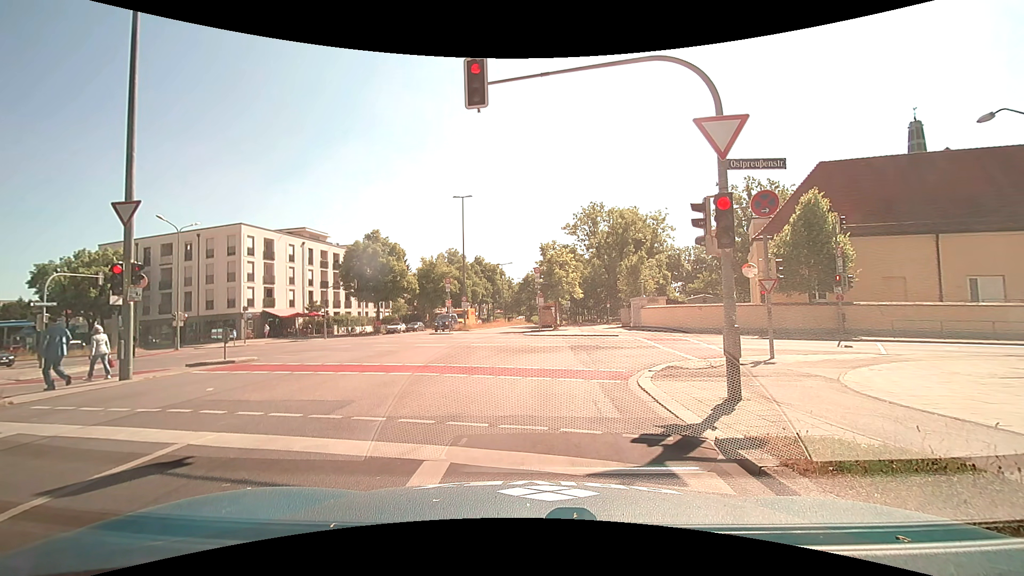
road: secondary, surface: asphalt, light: Day
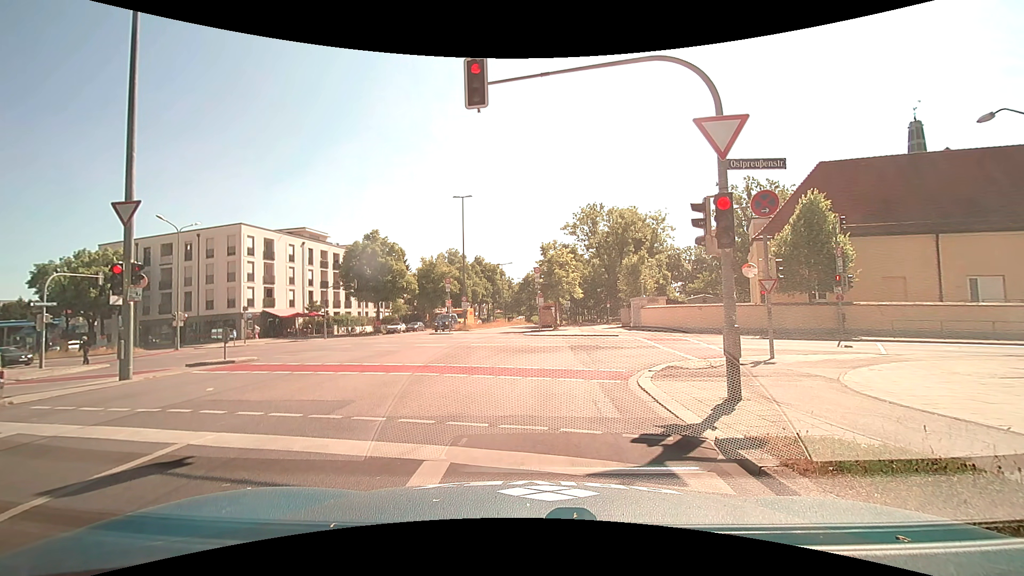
(0.0, 0.0) m; 0°
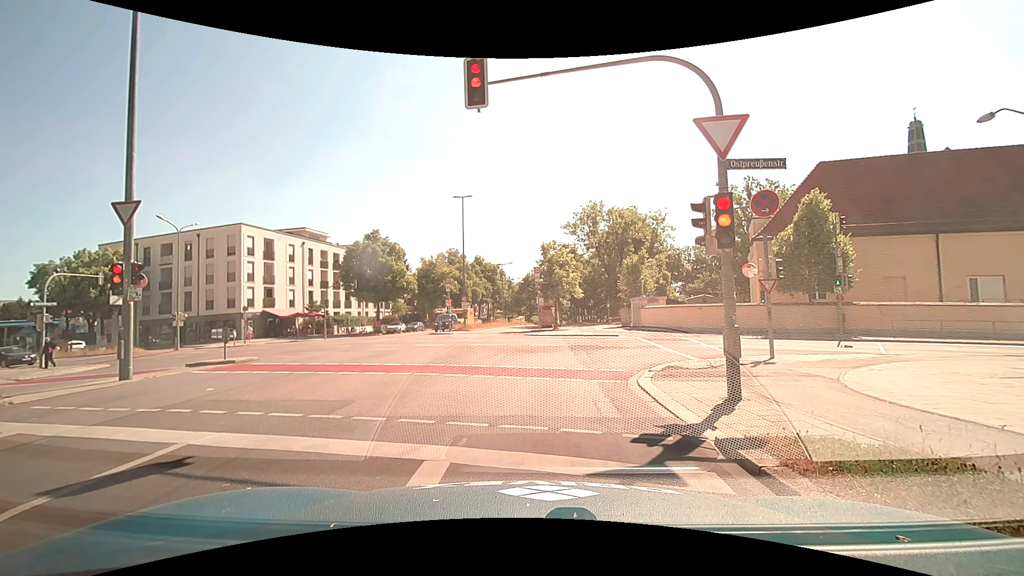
(0.0, 0.0) m; 0°
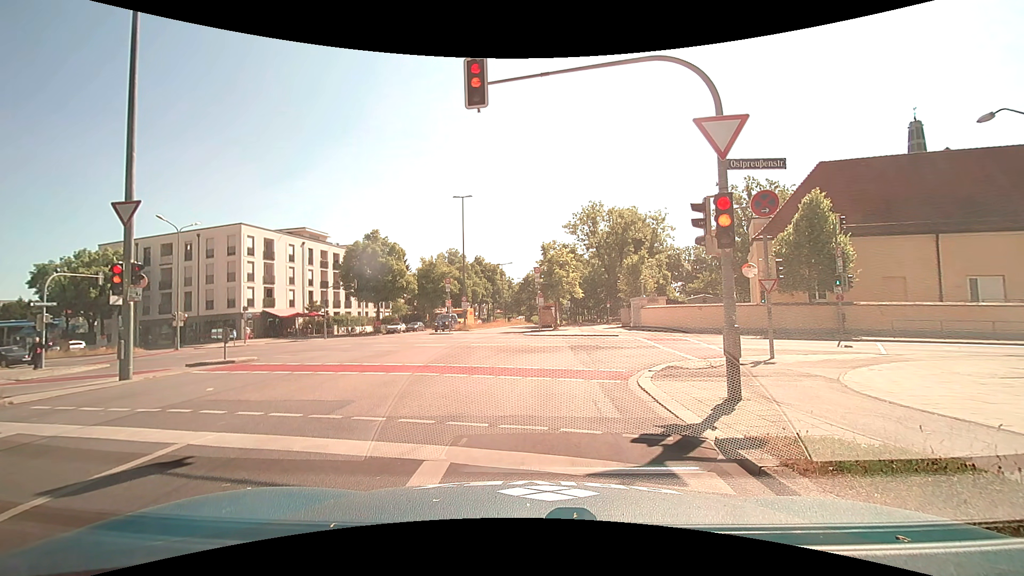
(0.0, 0.0) m; 0°
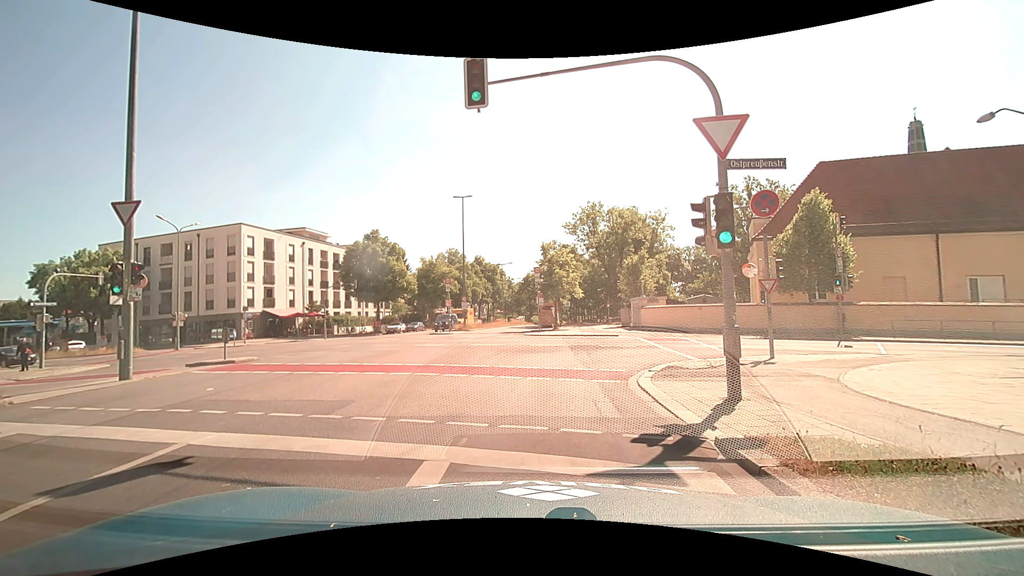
(0.0, 0.0) m; 0°
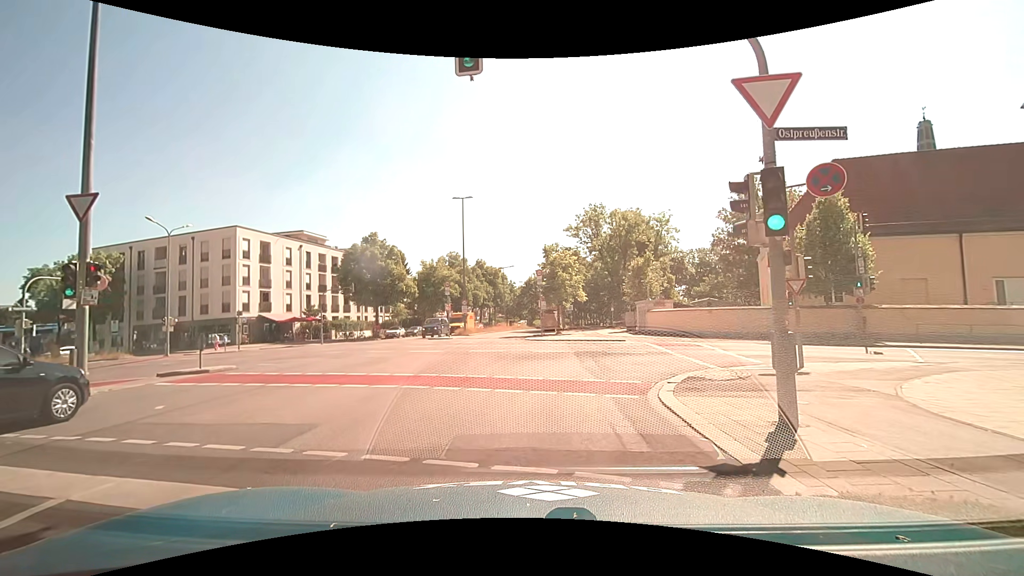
(0.0, +1.6) m; -2°
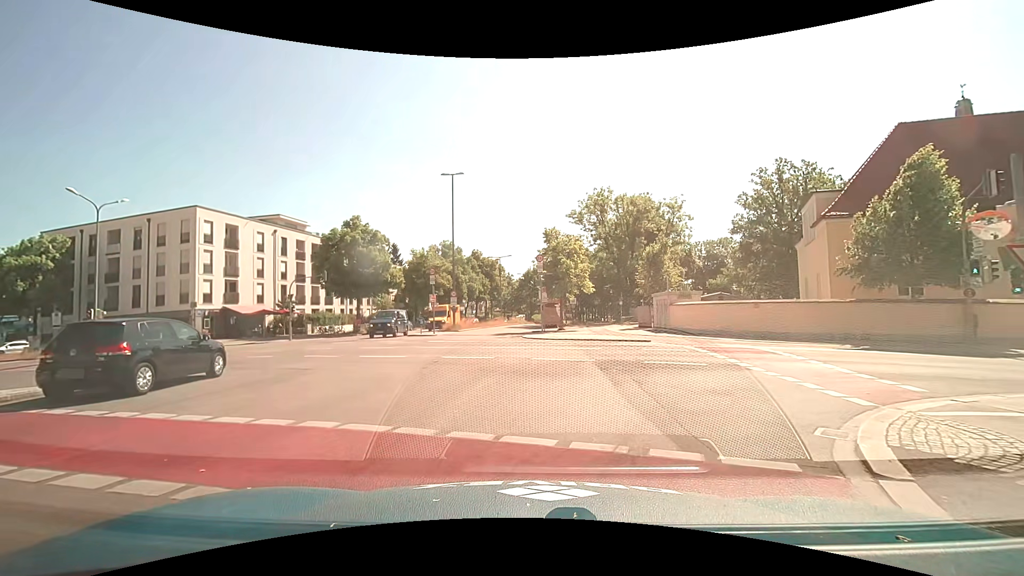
(-0.1, +6.8) m; 0°
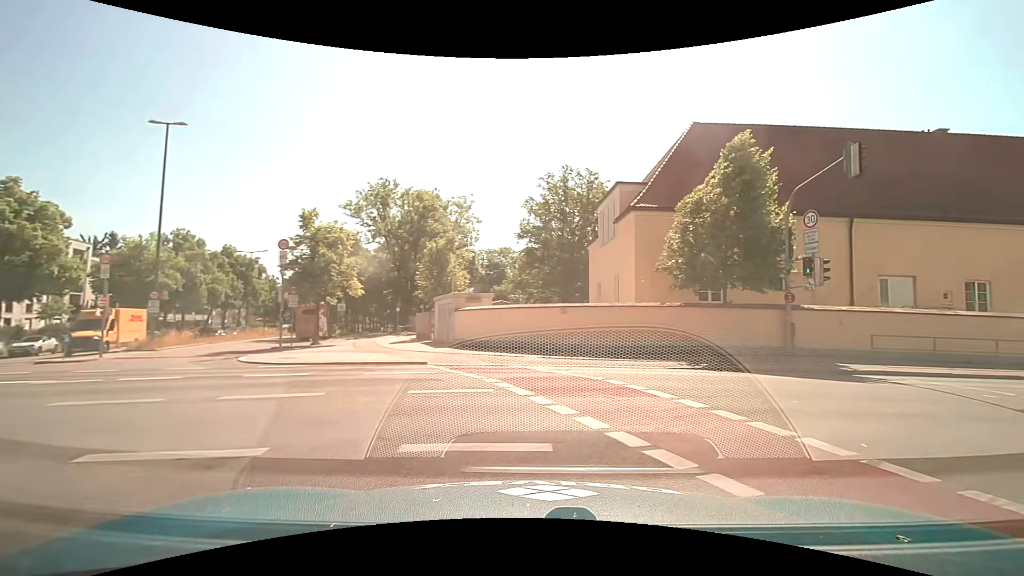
(+1.1, +8.5) m; +23°
(+5, +8) (+14, +10) (+24, +11) (+34, +11) (+44, +12) (+54, +13) (+64, +14) (+74, +15) (+84, +16) (+94, +16) m
